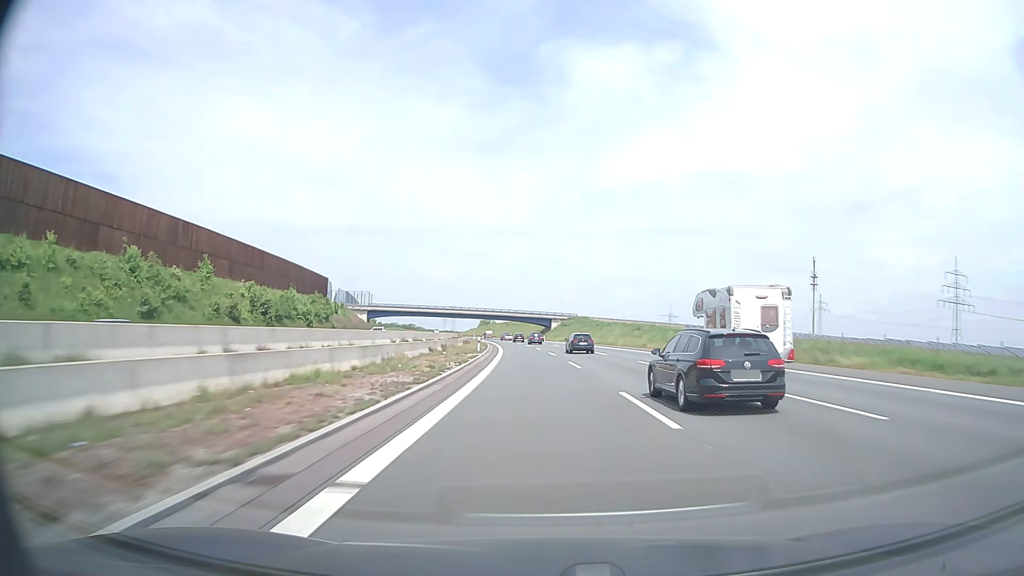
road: motorway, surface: asphalt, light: Day
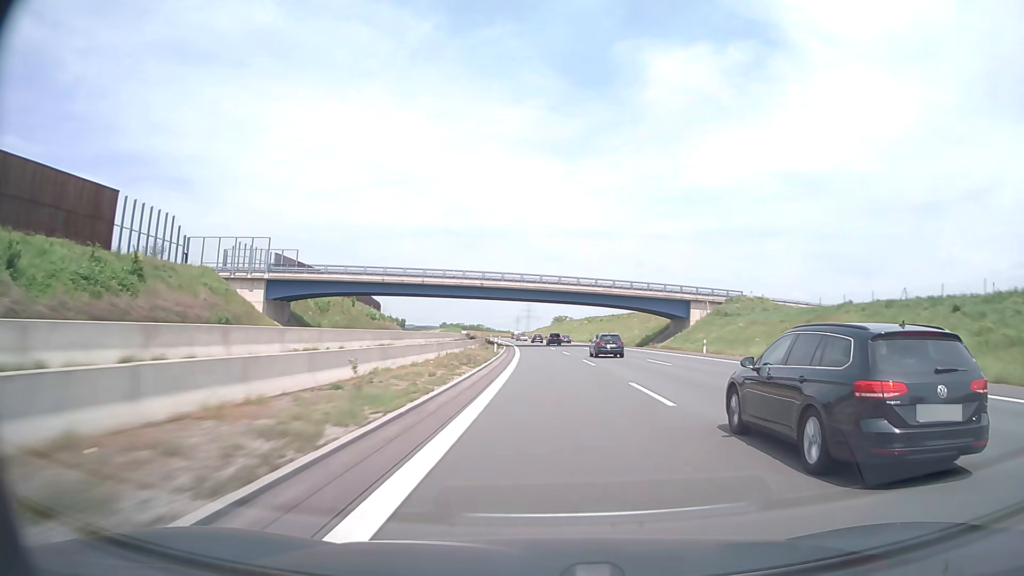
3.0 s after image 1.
(-6.3, +103.7) m; -7°
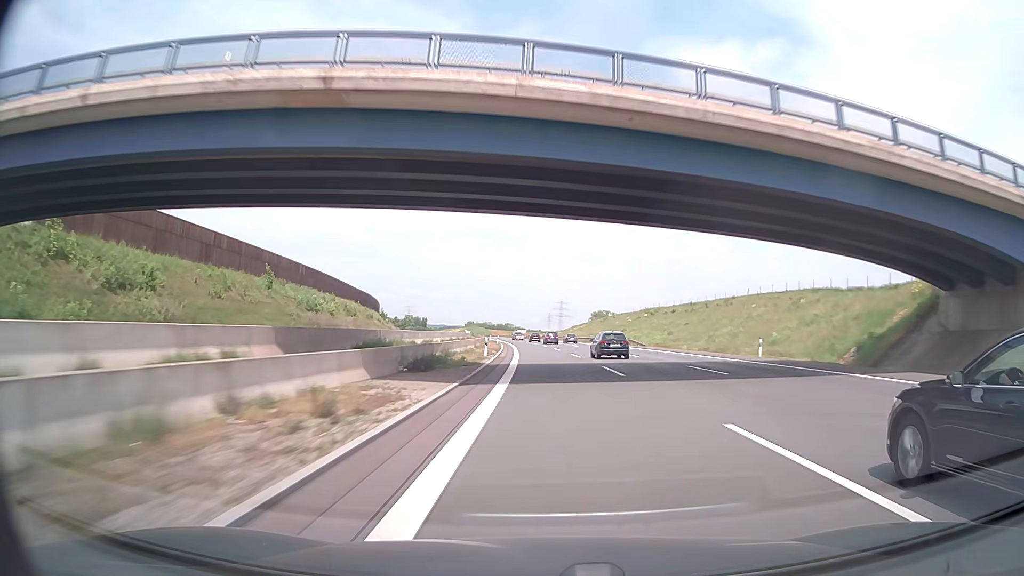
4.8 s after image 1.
(-1.4, +62.7) m; -3°
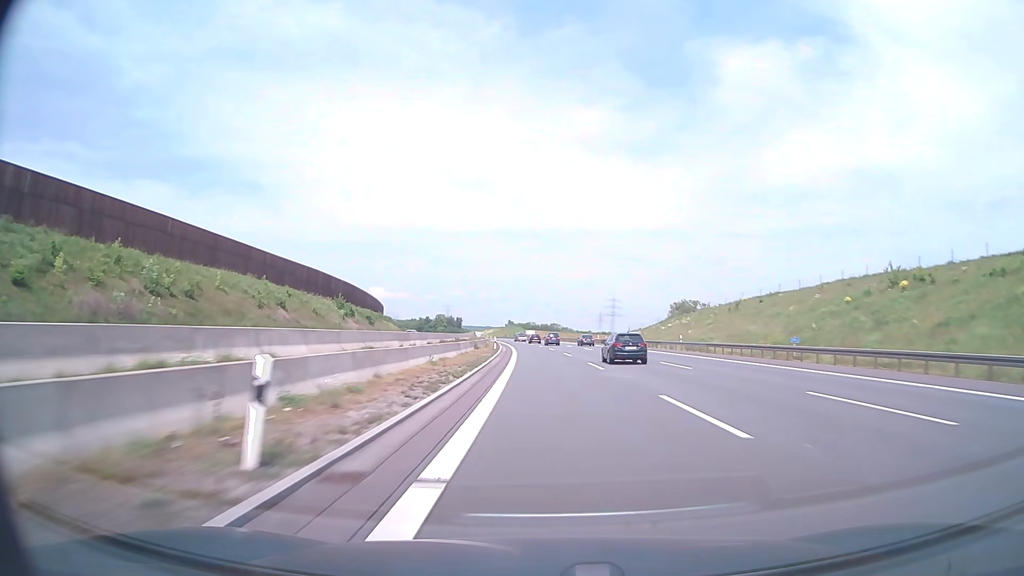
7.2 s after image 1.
(-2.9, +84.4) m; -4°
(0, +10) (0, +20) (0, +30) (-1, +40) (-1, +50) (-1, +60) (-2, +70) (-2, +80) (-3, +90) (-4, +100) m
